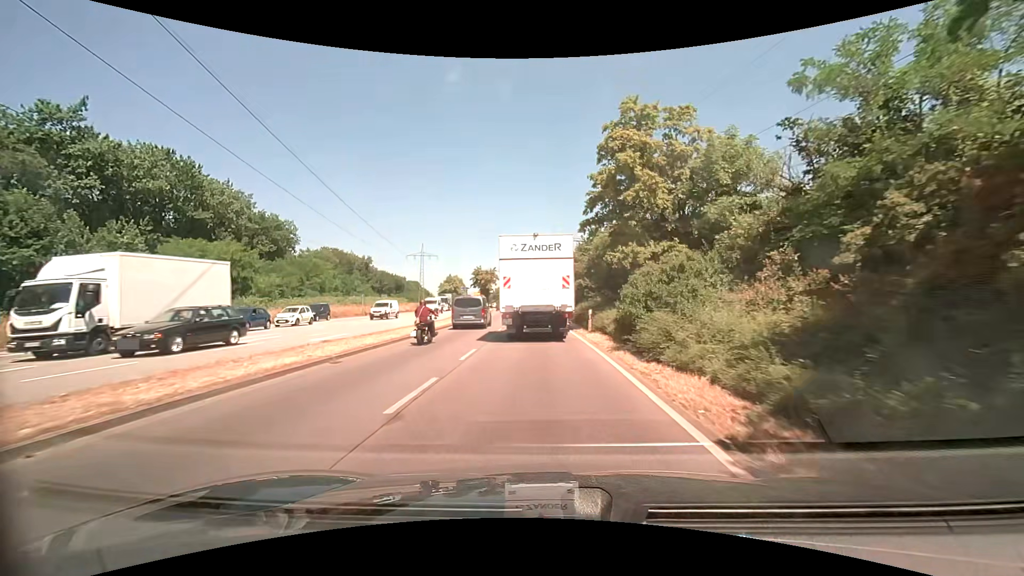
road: primary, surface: asphalt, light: Day
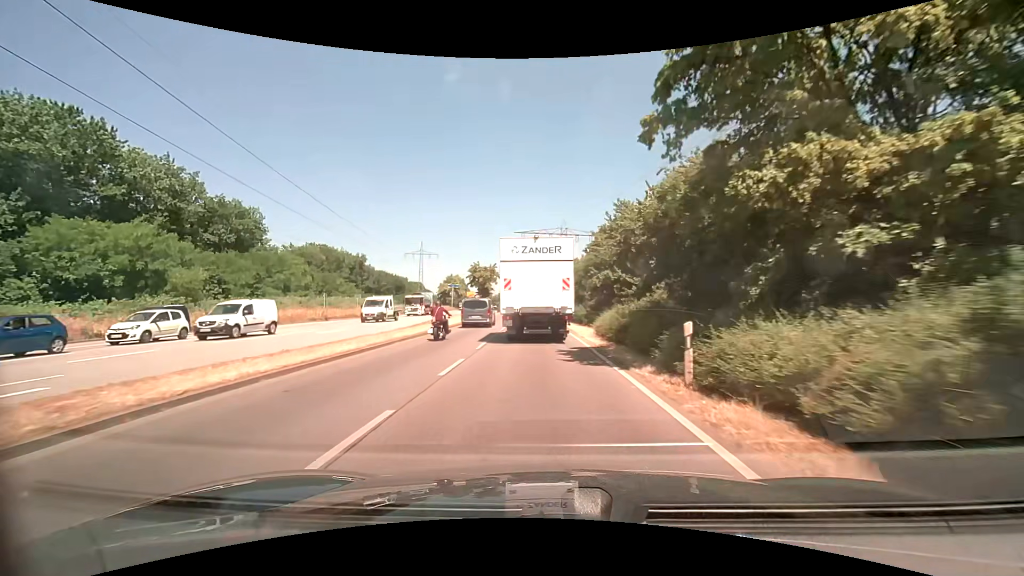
(-0.2, +14.8) m; -1°
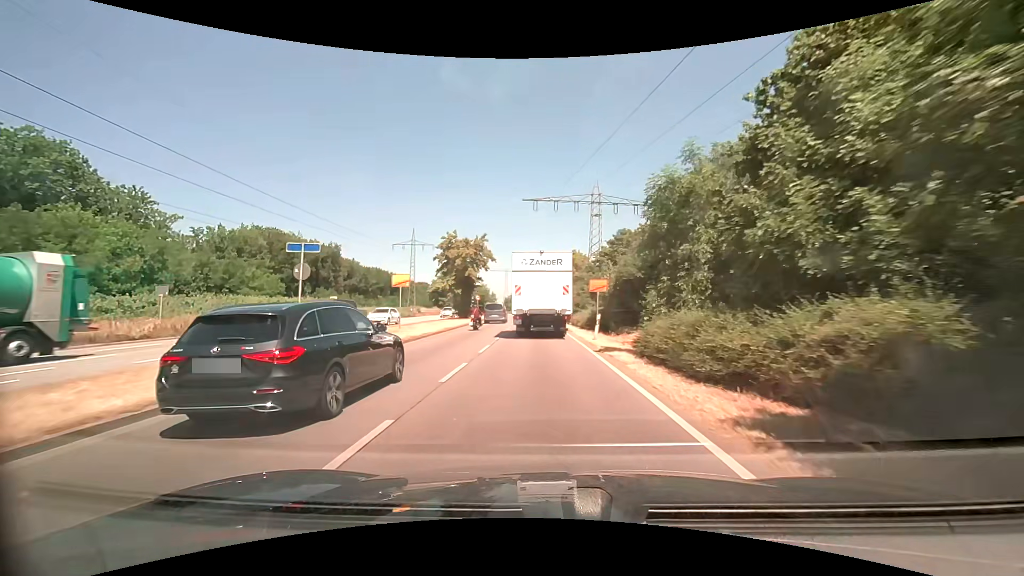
(-0.8, +37.2) m; -2°
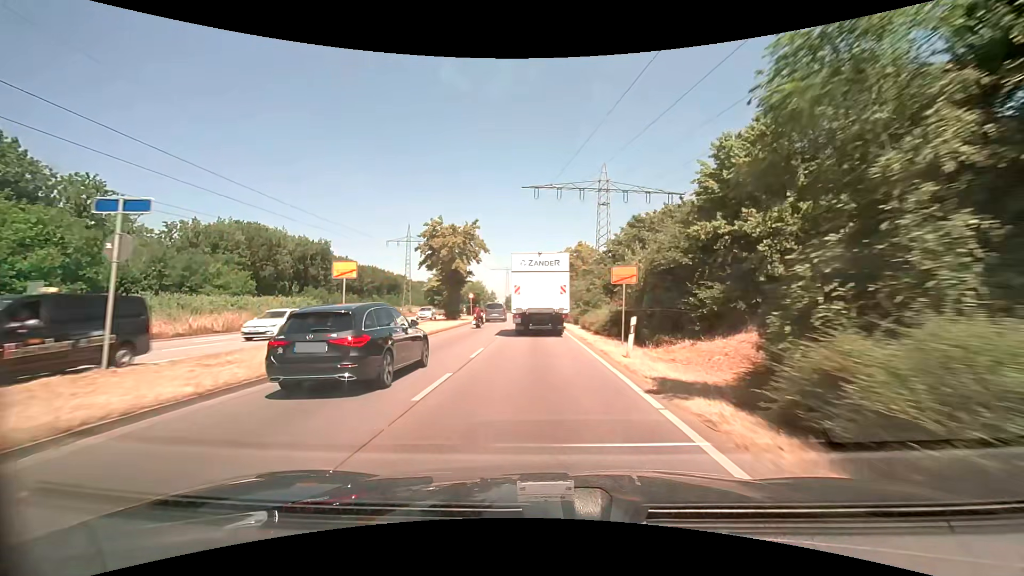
(-0.1, +7.8) m; -1°
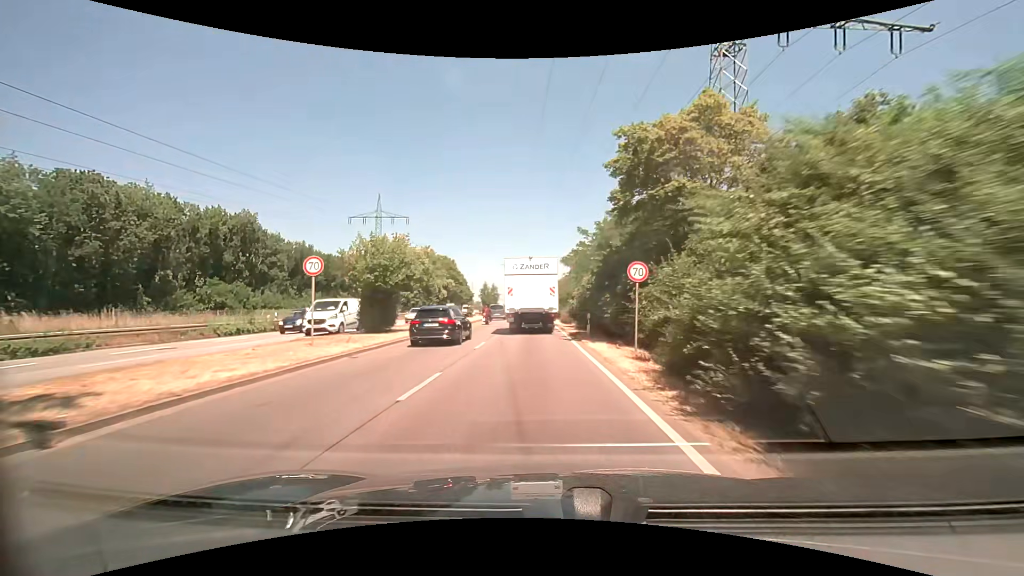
(-0.7, +42.7) m; -2°
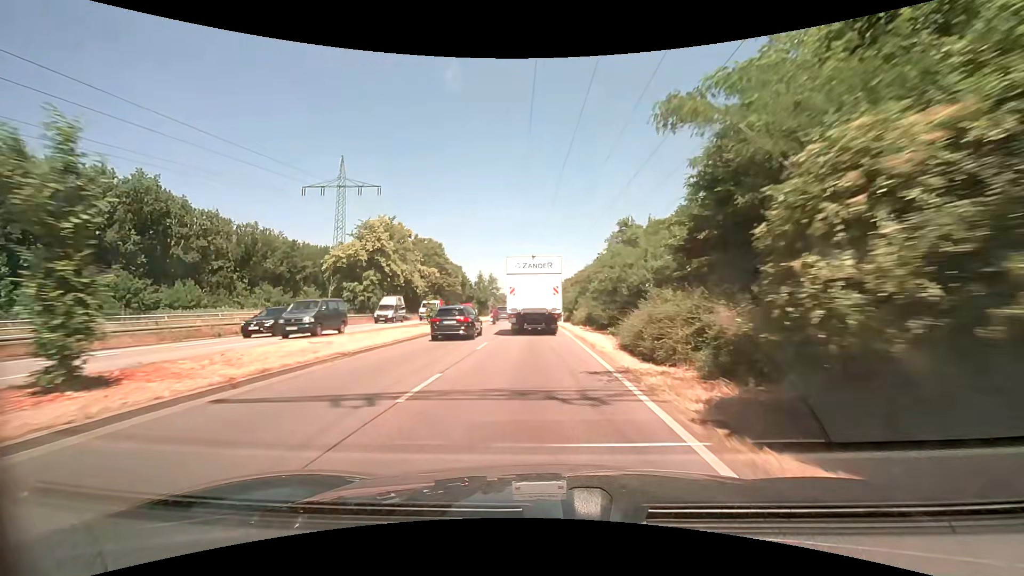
(-0.5, +27.8) m; -2°
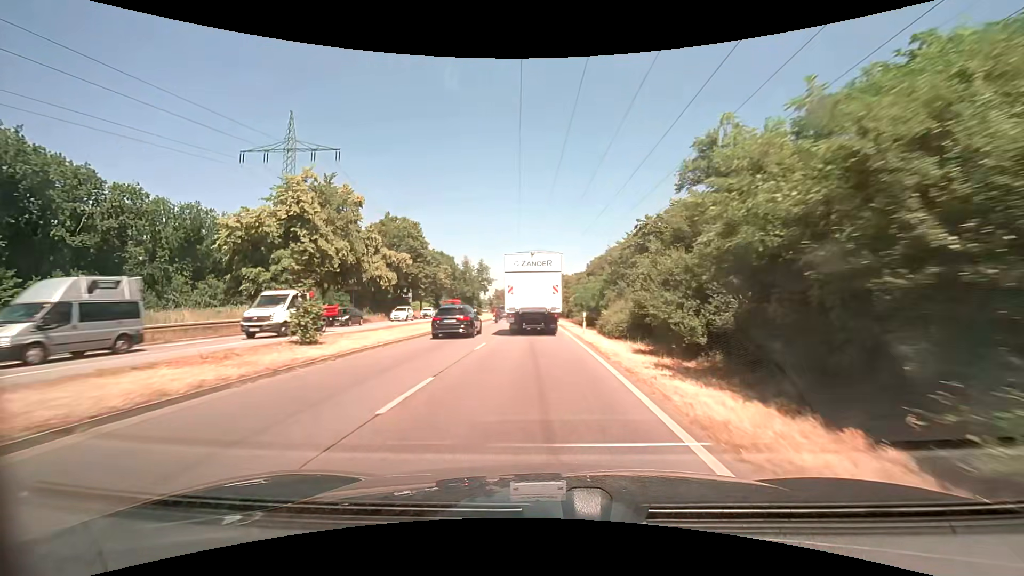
(0.0, +18.7) m; 0°
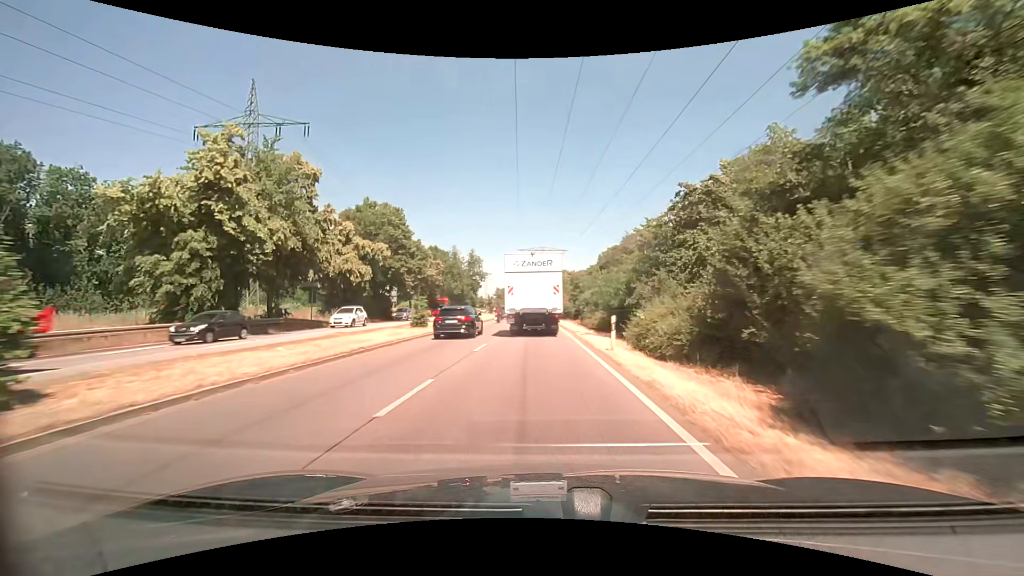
(0.0, +9.3) m; -1°
(0, +10) (0, +20) (0, +30) (0, +40) (-1, +50) (-1, +60) (-1, +70) (-2, +80) (-2, +90) (-2, +100) m
